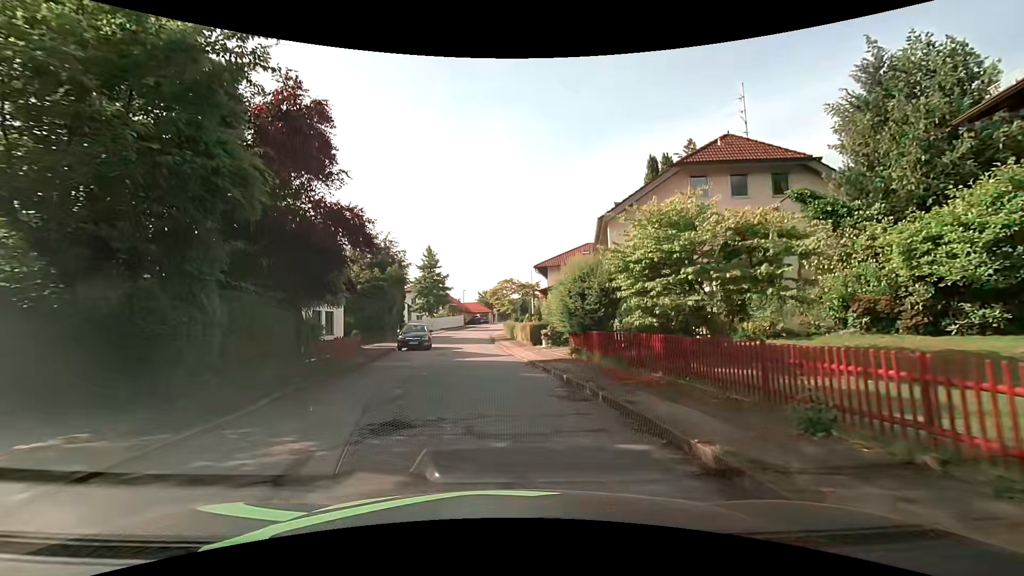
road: residential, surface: asphalt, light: Day
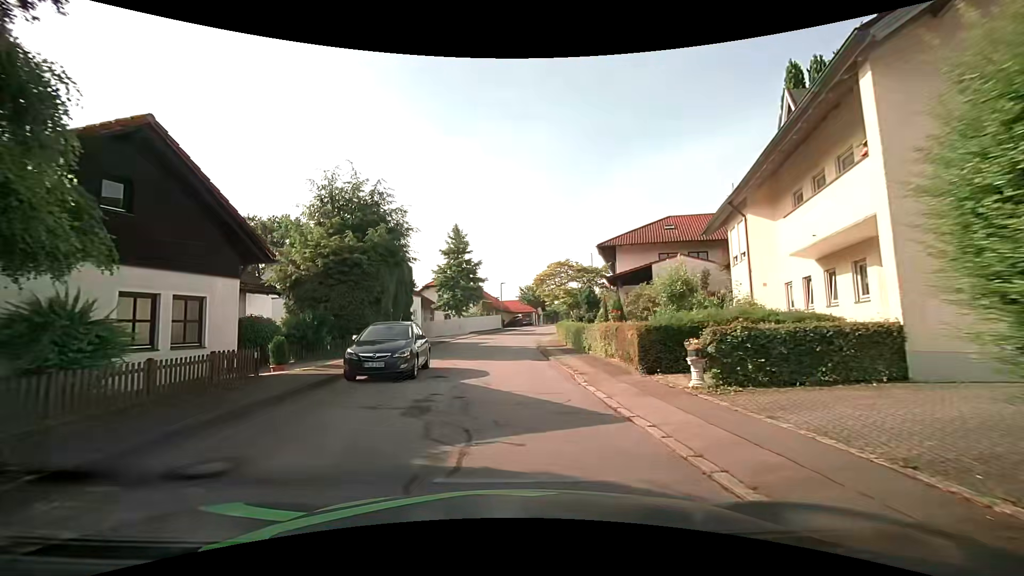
(-0.8, +15.3) m; -5°
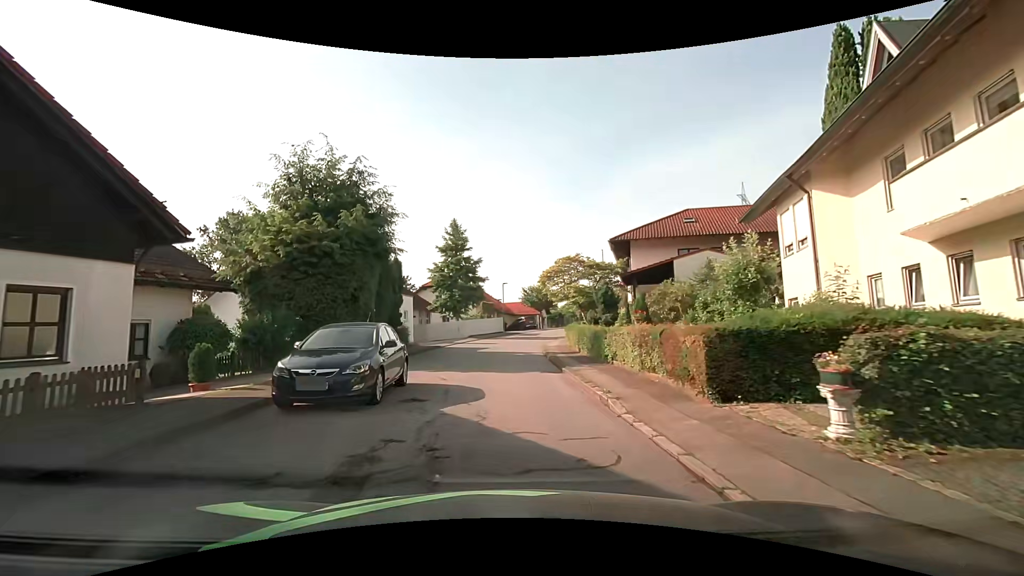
(0.0, +3.9) m; 0°
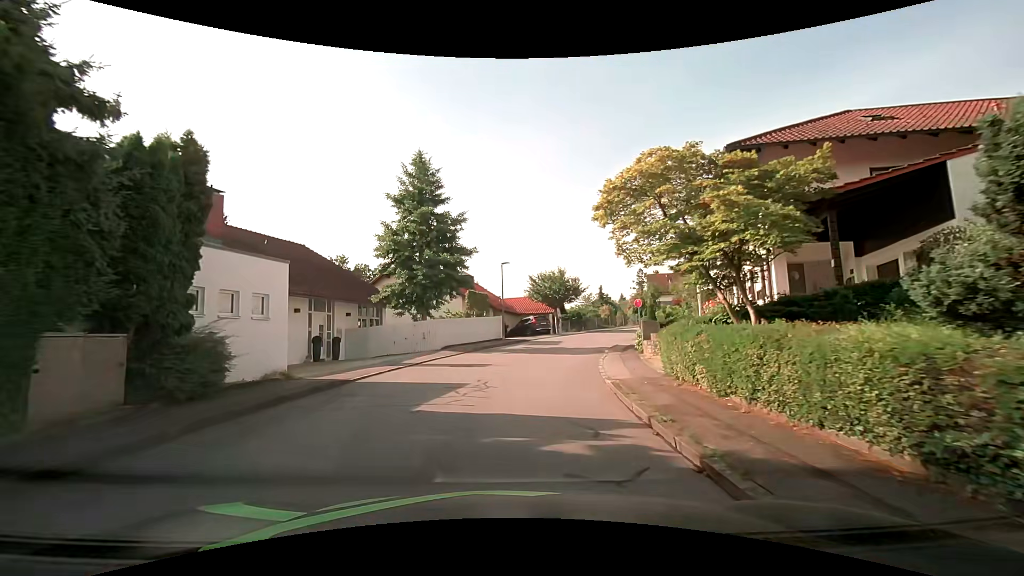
(-0.1, +18.8) m; +1°
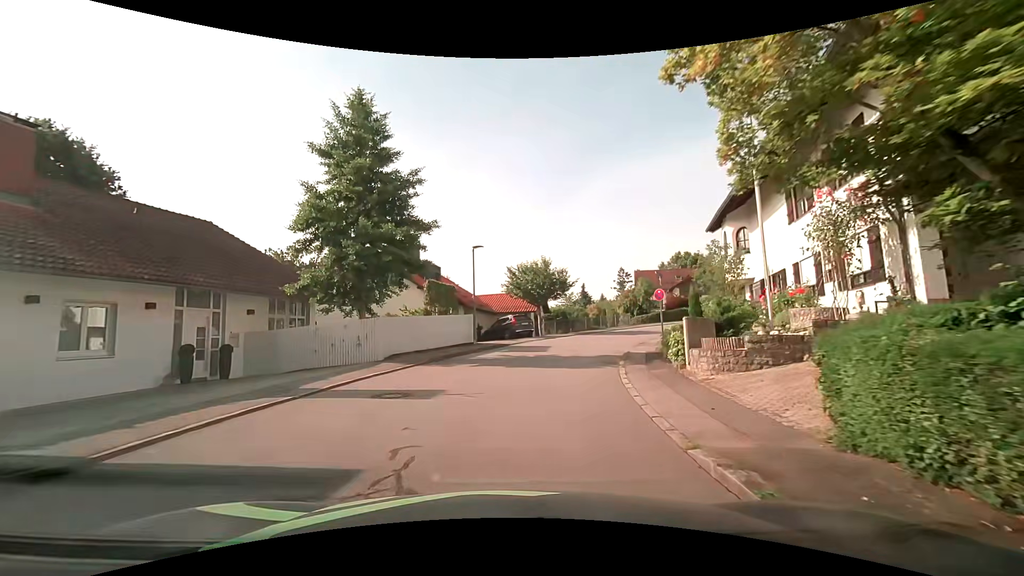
(0.0, +7.2) m; +2°
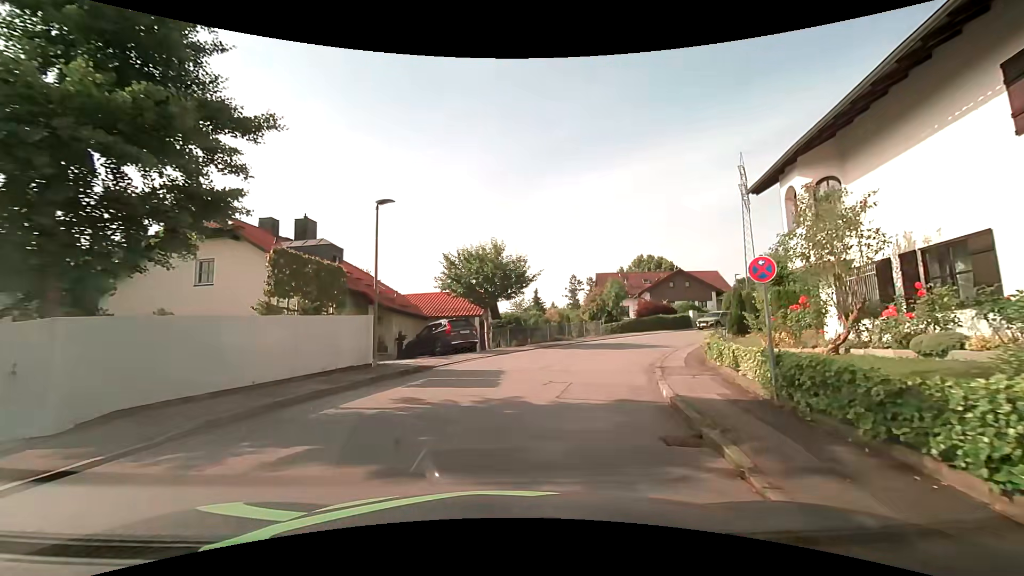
(+0.4, +10.6) m; +5°
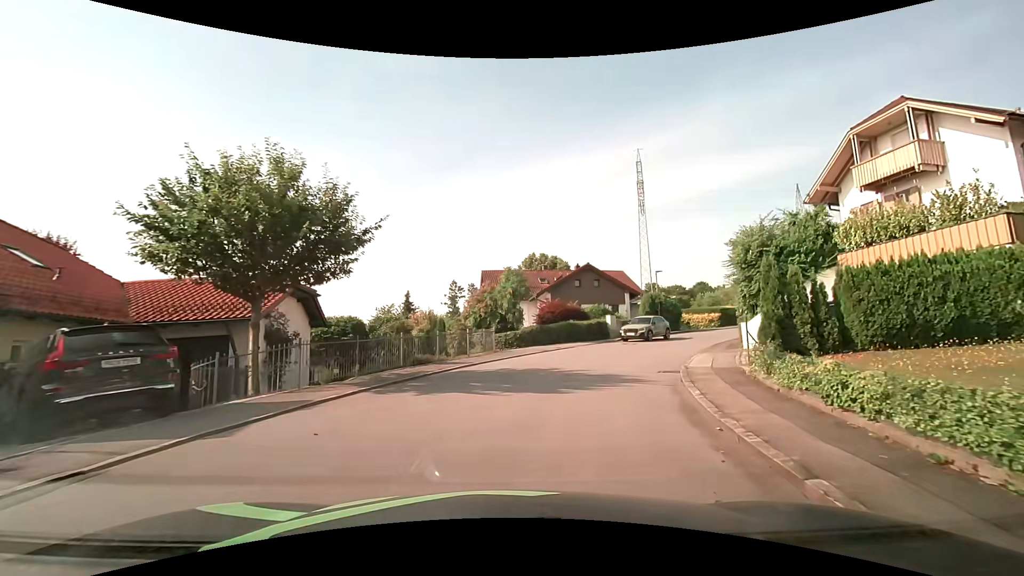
(+1.6, +14.0) m; +14°
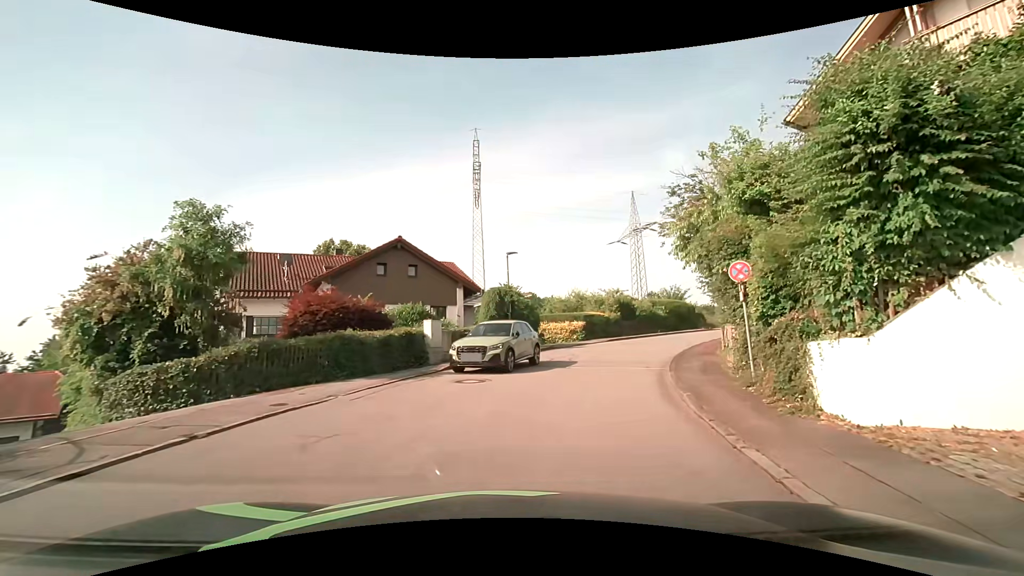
(+2.9, +16.2) m; +19°
(+1, +10) (+4, +20) (+9, +28) (+15, +36) (+23, +42) (+31, +47) (+41, +50) (+51, +51) (+61, +49) (+71, +48) m
